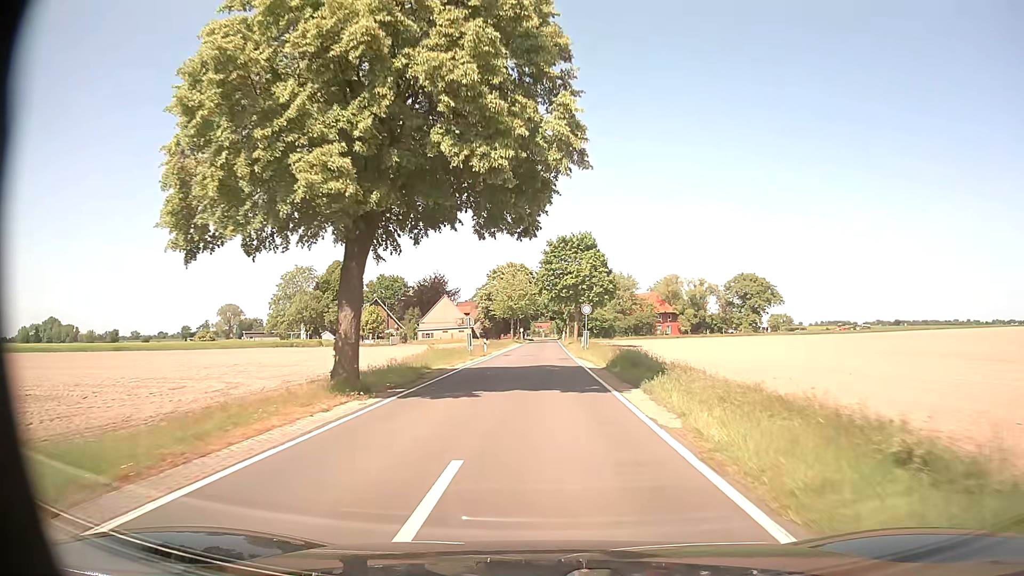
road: tertiary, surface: asphalt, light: Day
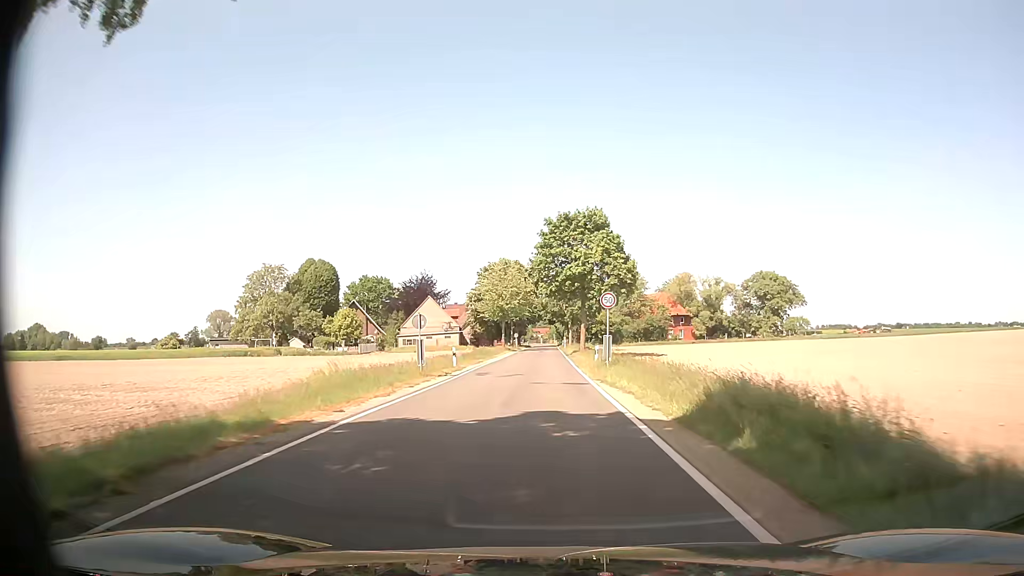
(+0.1, +15.8) m; +1°
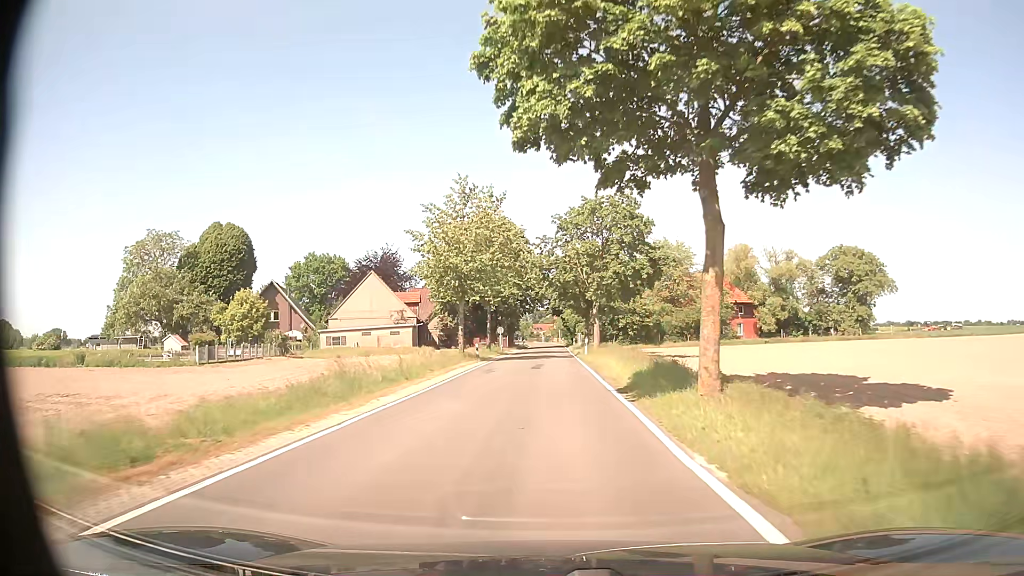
(-0.4, +40.5) m; -1°
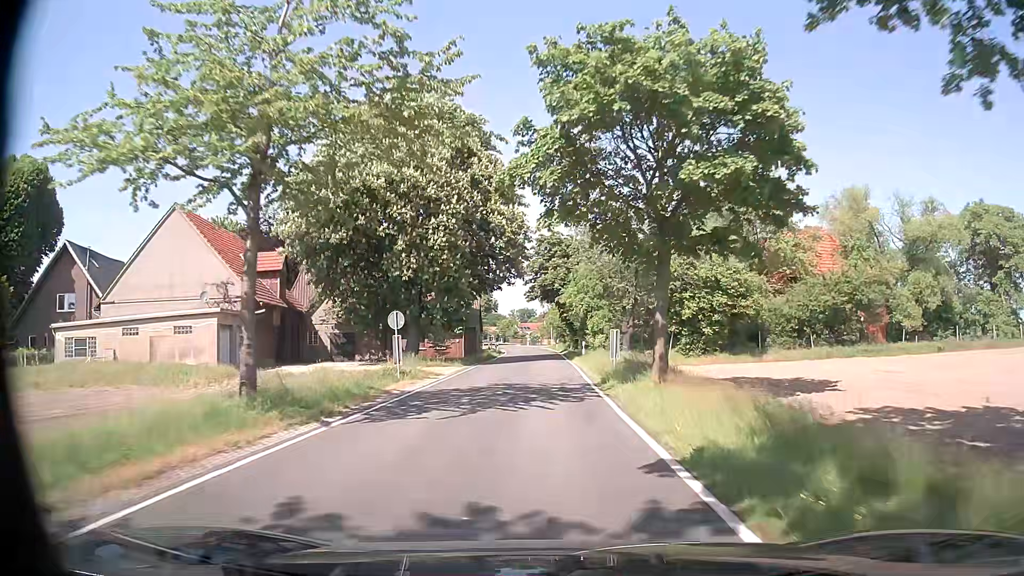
(+0.3, +41.6) m; +1°
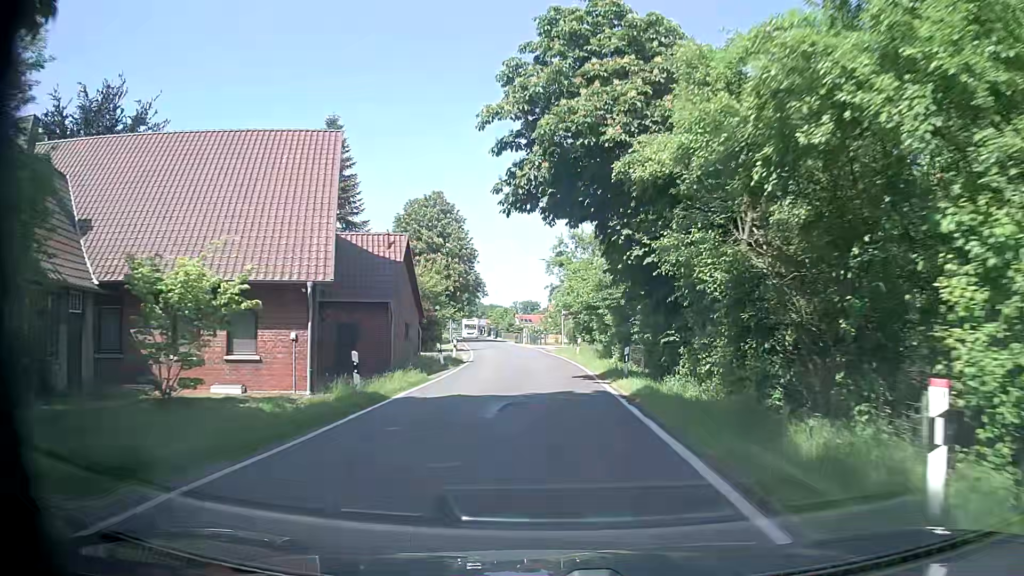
(-0.3, +37.8) m; 0°
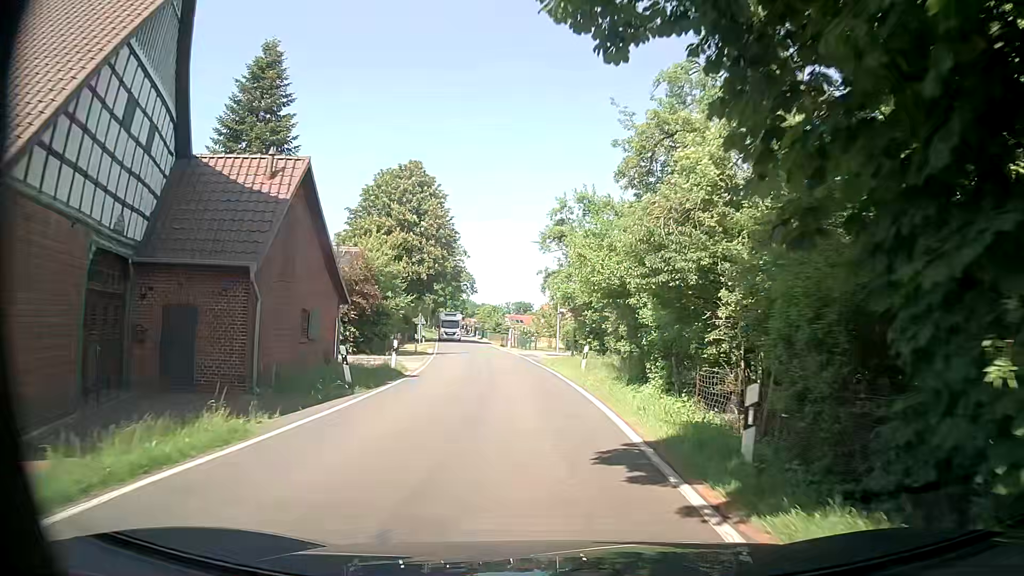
(+0.1, +12.4) m; +1°
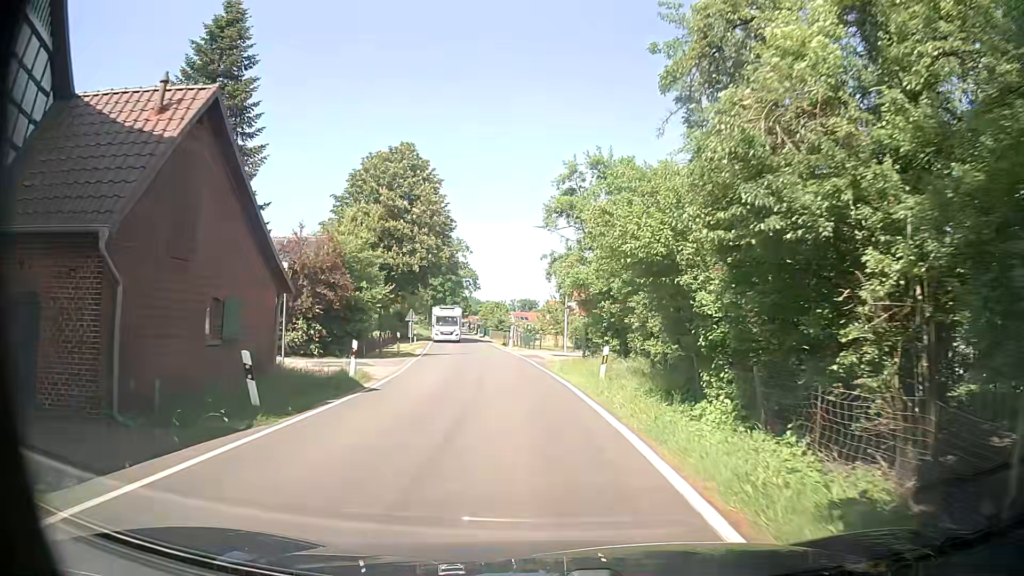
(-0.1, +5.6) m; -2°
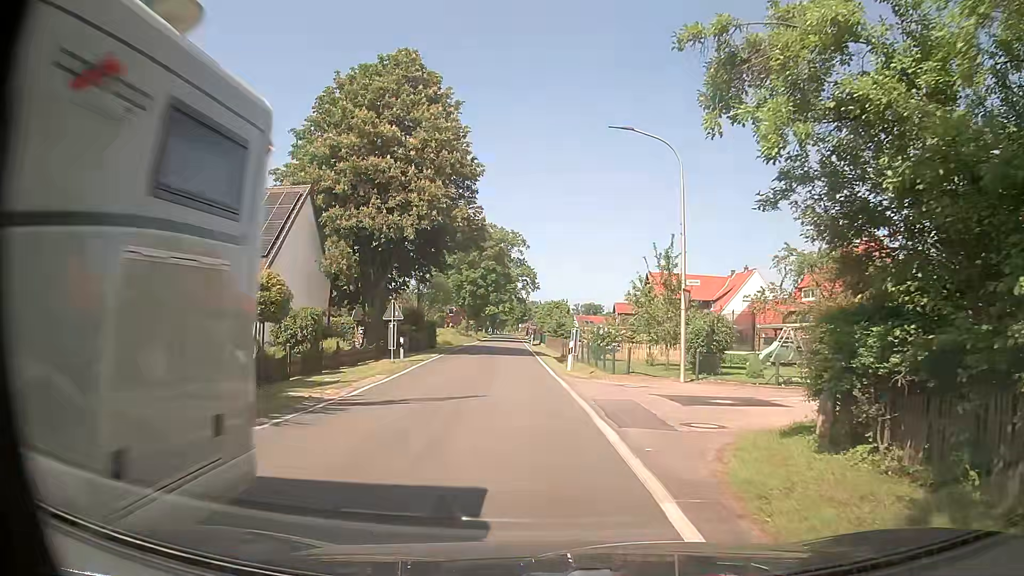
(-0.7, +20.8) m; -5°
